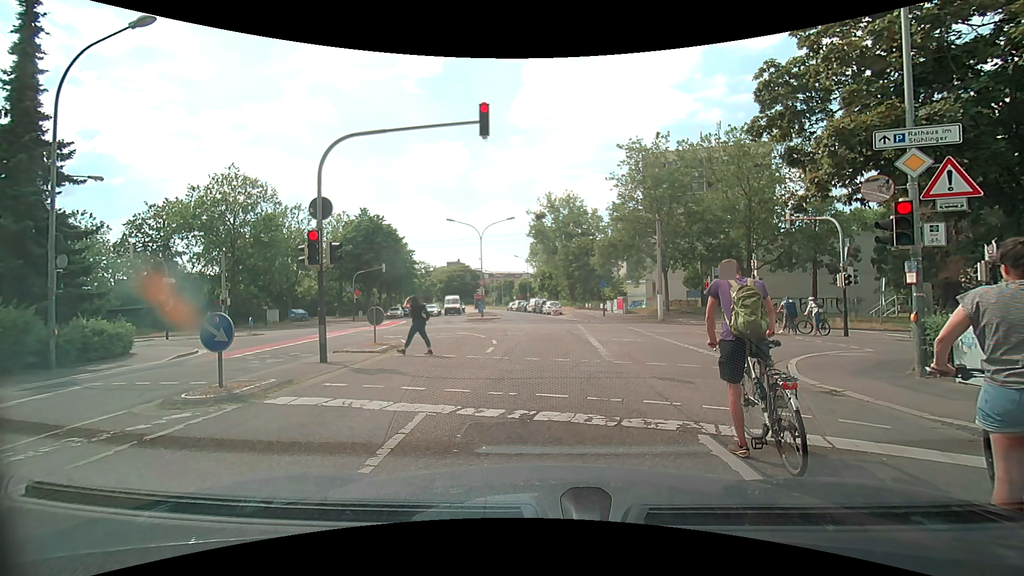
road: residential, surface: asphalt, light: Day
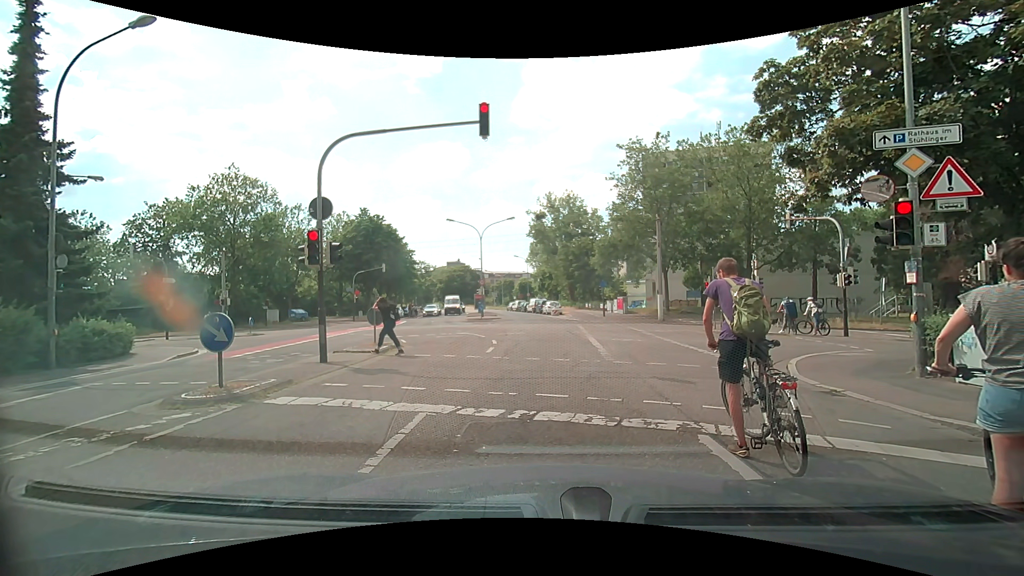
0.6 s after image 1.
(0.0, 0.0) m; 0°
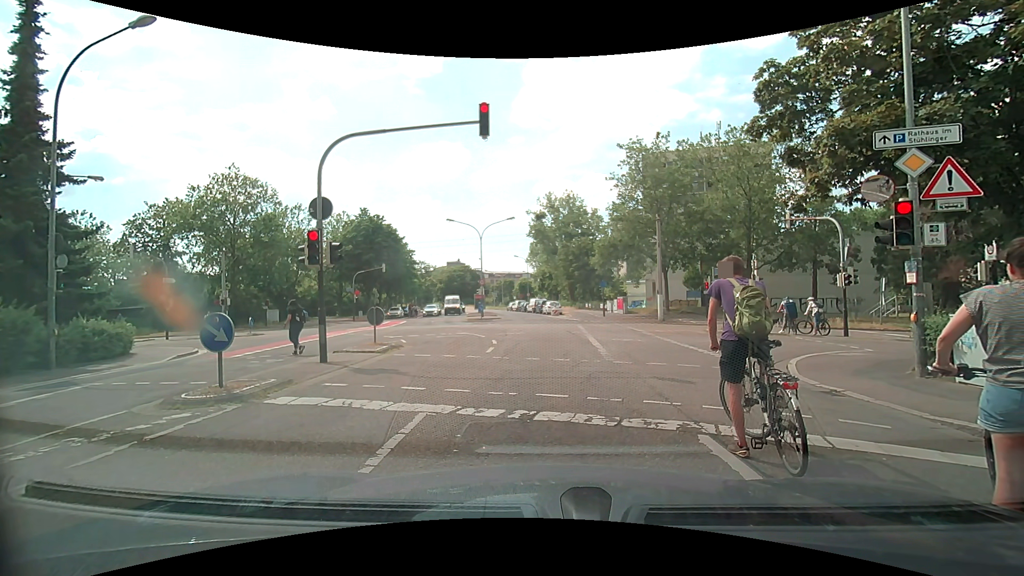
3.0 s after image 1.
(0.0, 0.0) m; 0°
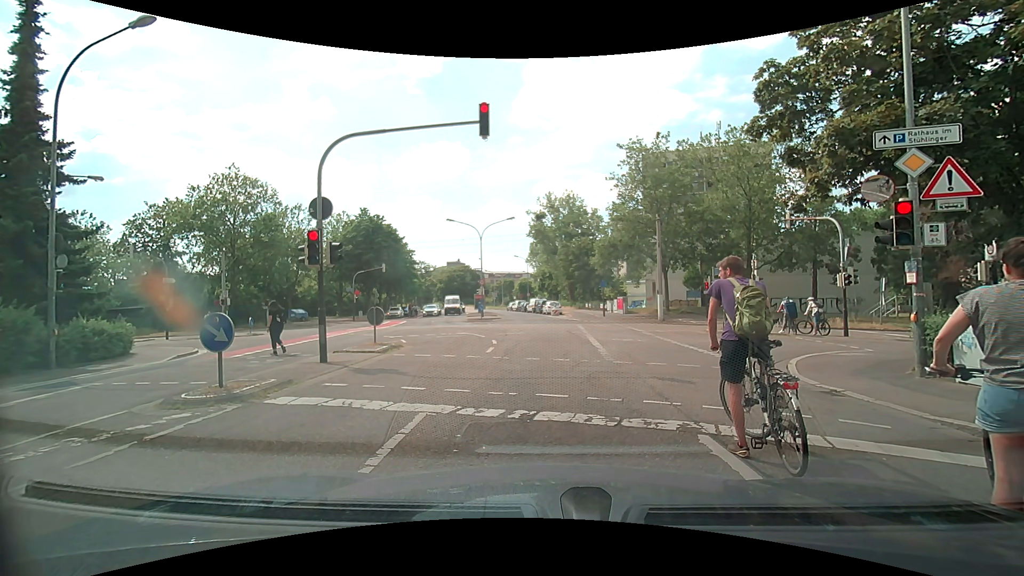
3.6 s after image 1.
(0.0, 0.0) m; 0°
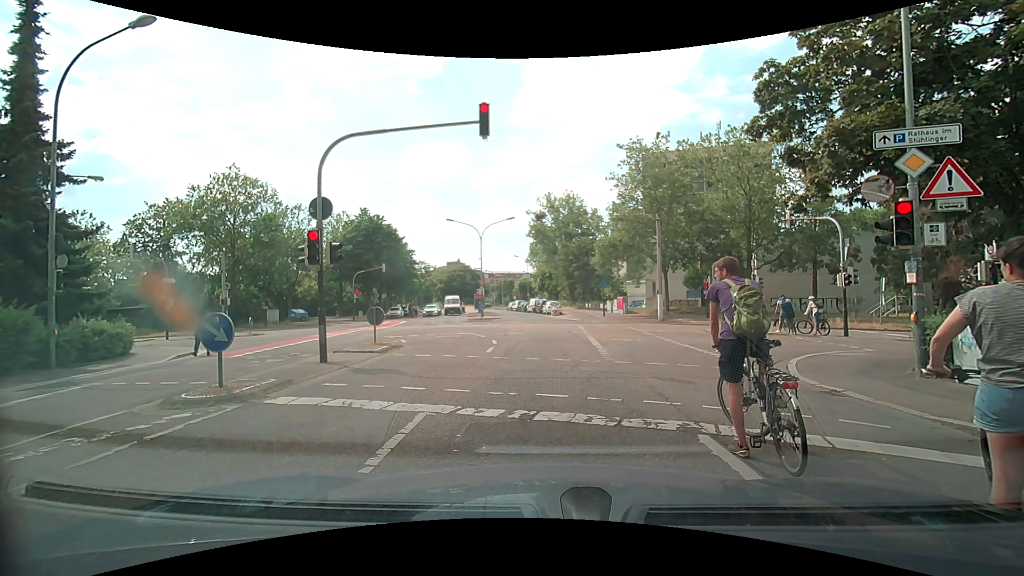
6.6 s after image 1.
(0.0, 0.0) m; 0°
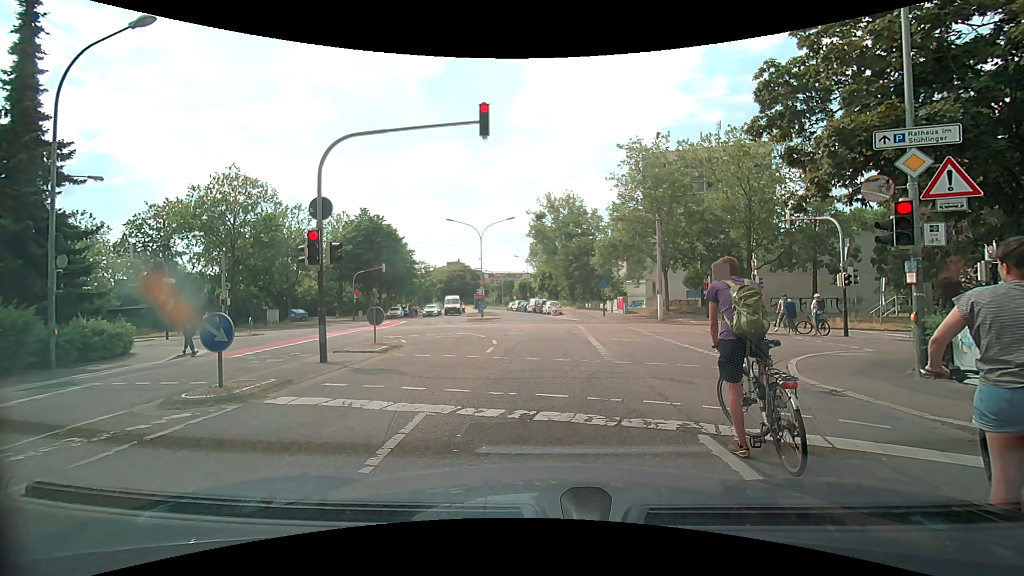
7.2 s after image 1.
(0.0, 0.0) m; 0°
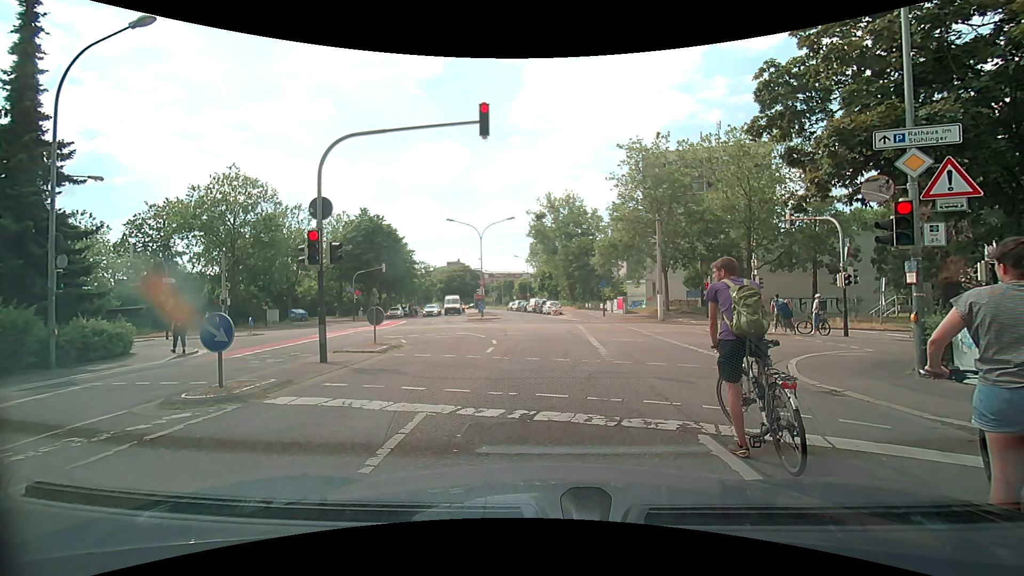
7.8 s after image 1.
(0.0, 0.0) m; 0°
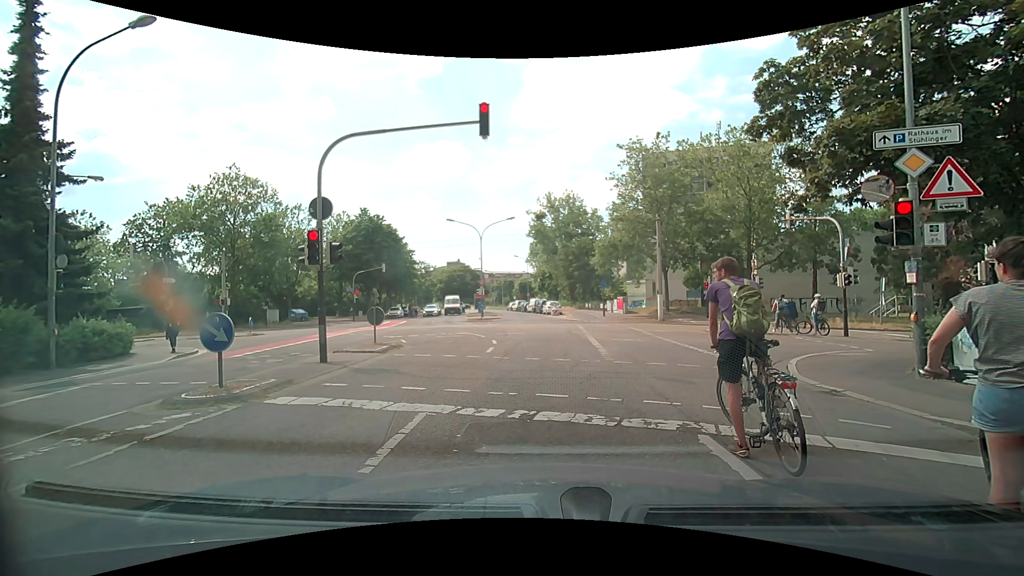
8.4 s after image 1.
(0.0, 0.0) m; 0°
